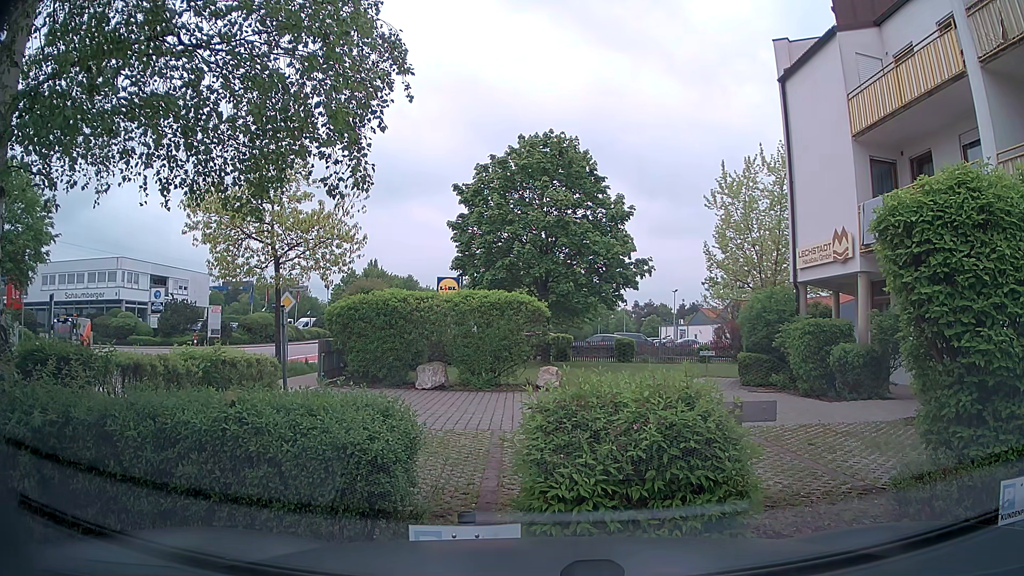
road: tertiary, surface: asphalt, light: Day
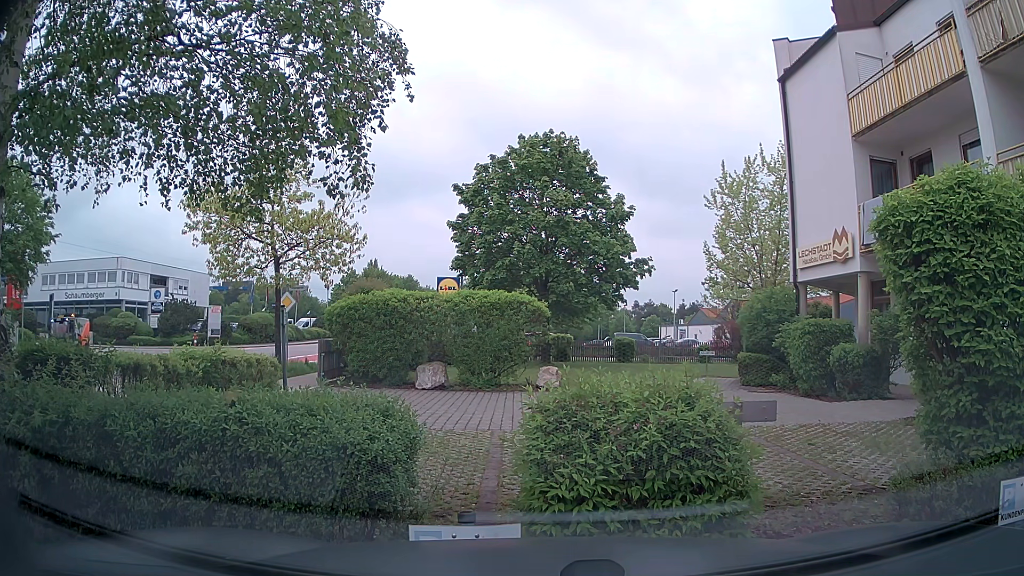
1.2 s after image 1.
(0.0, 0.0) m; 0°
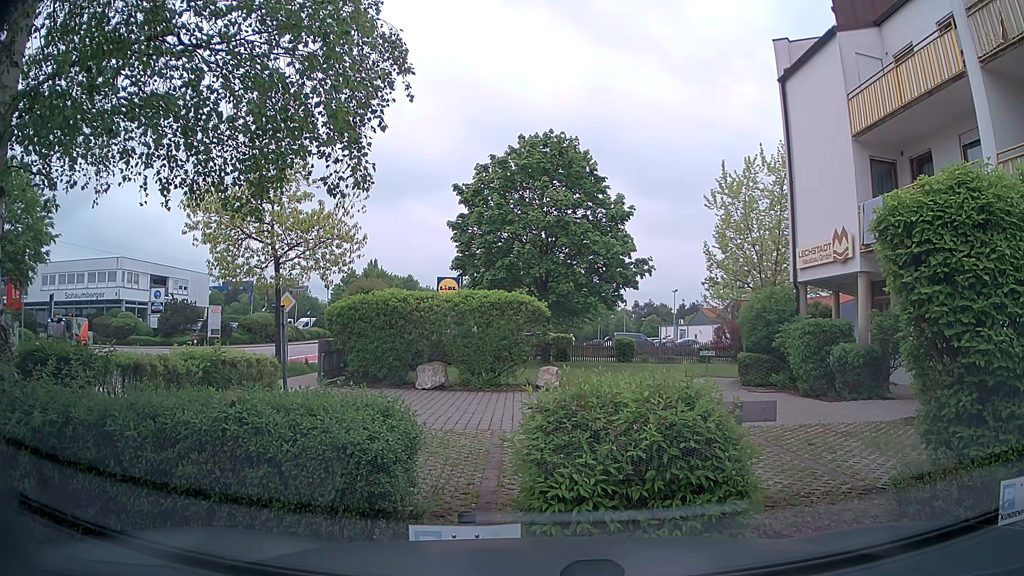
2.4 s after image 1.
(0.0, 0.0) m; 0°
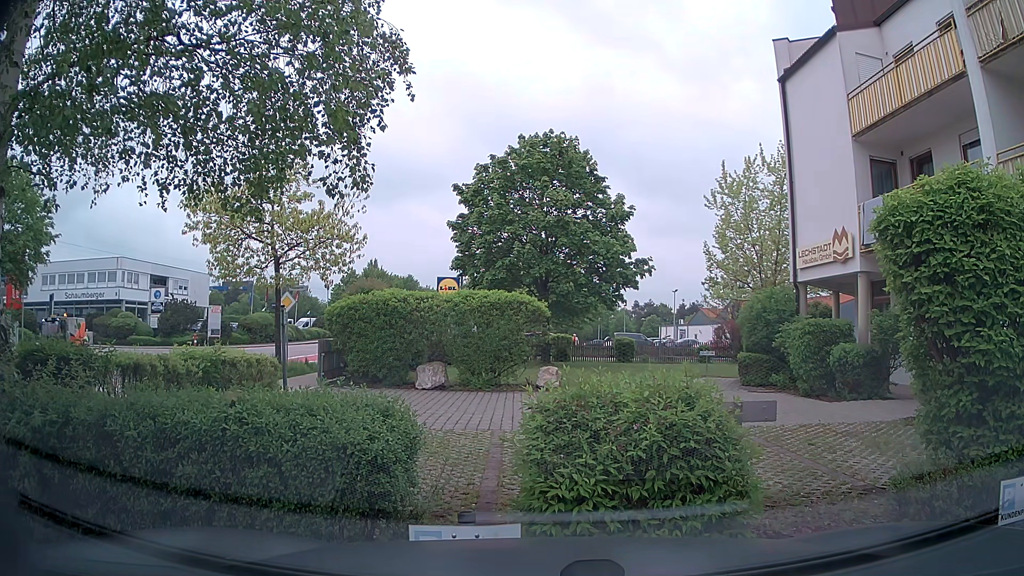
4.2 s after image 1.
(0.0, 0.0) m; 0°
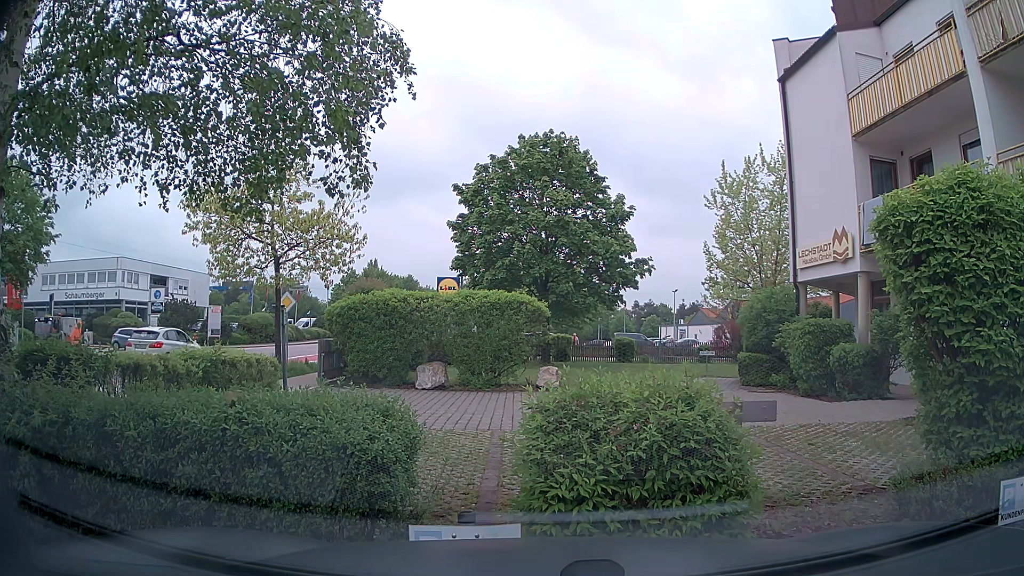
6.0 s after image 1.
(0.0, 0.0) m; 0°
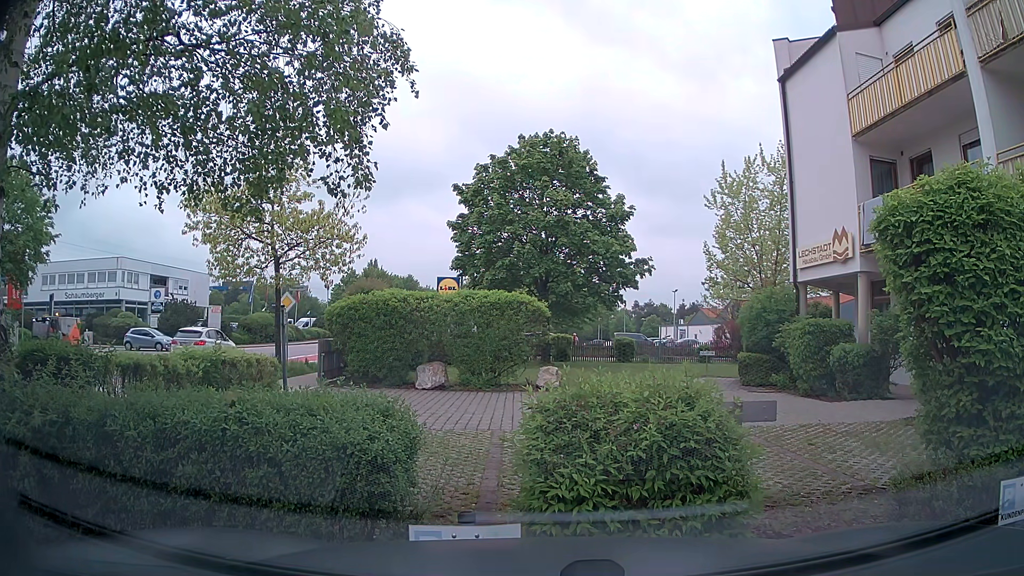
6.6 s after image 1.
(0.0, 0.0) m; 0°
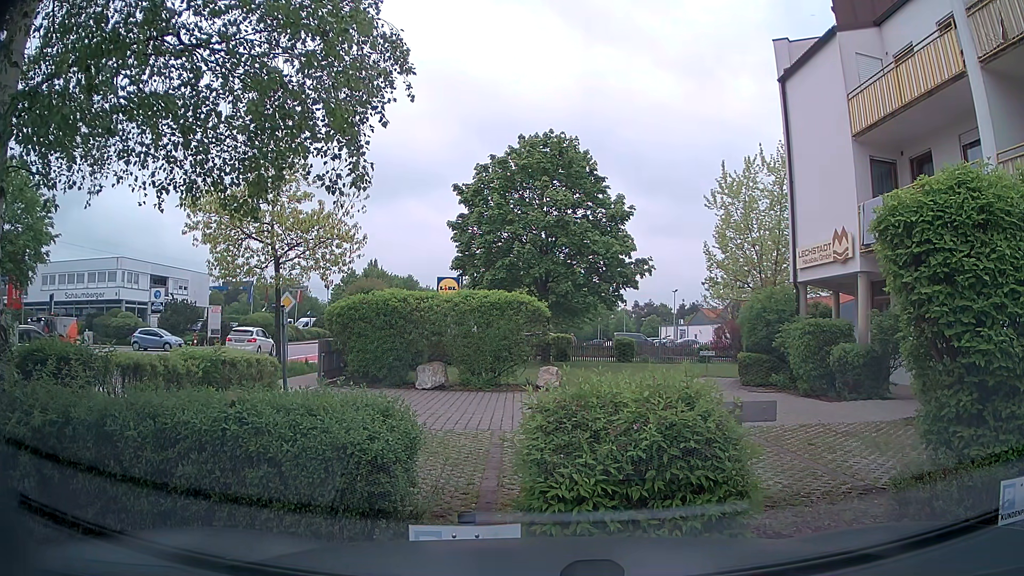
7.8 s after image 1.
(0.0, 0.0) m; 0°
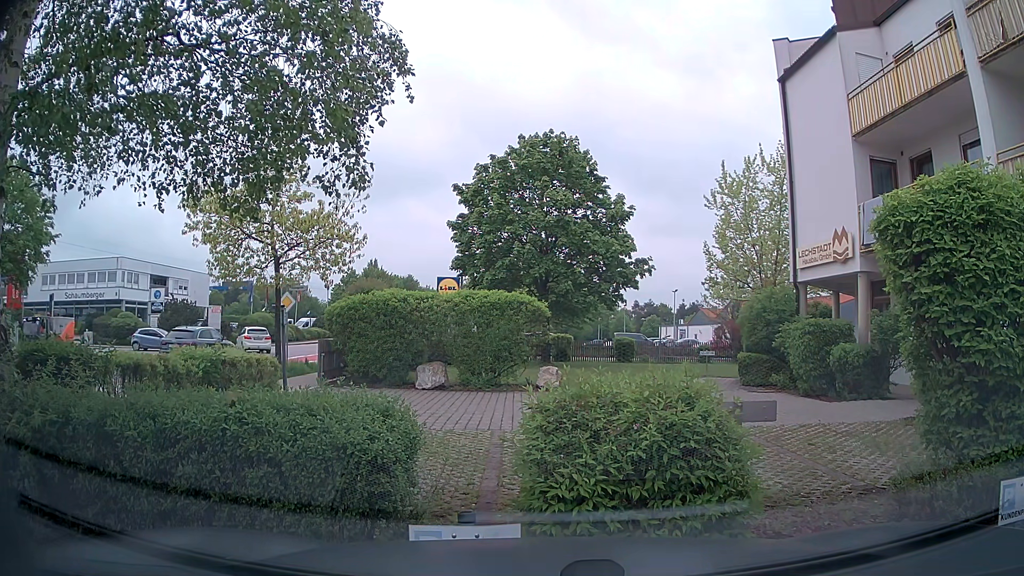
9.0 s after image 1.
(0.0, 0.0) m; 0°
